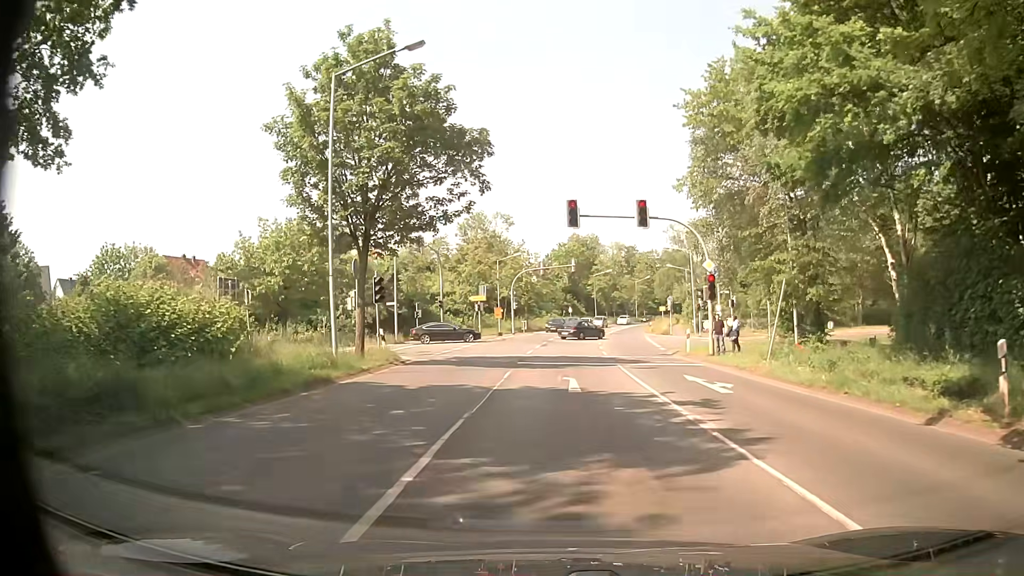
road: secondary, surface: asphalt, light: Day
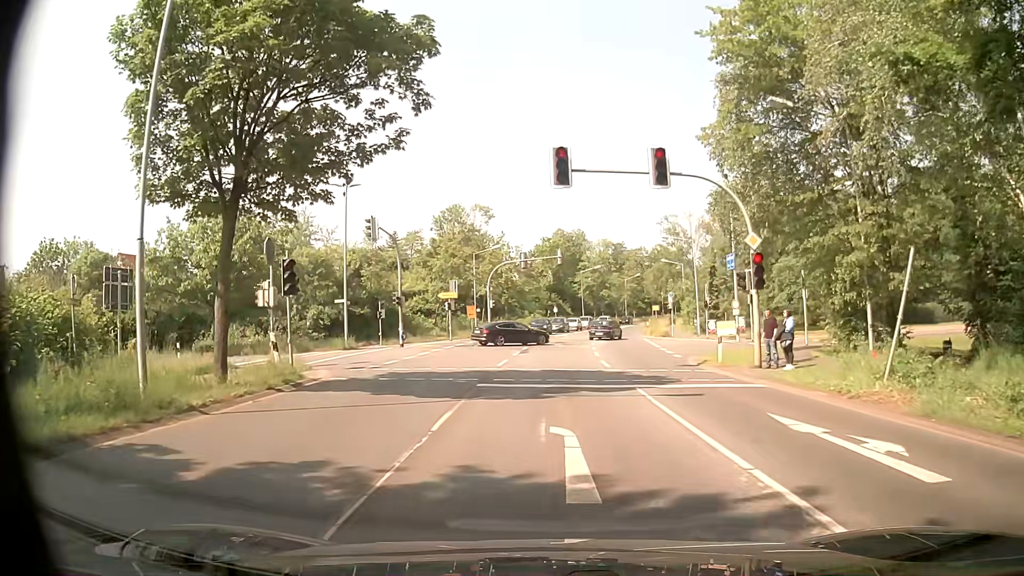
(+0.4, +8.4) m; +3°
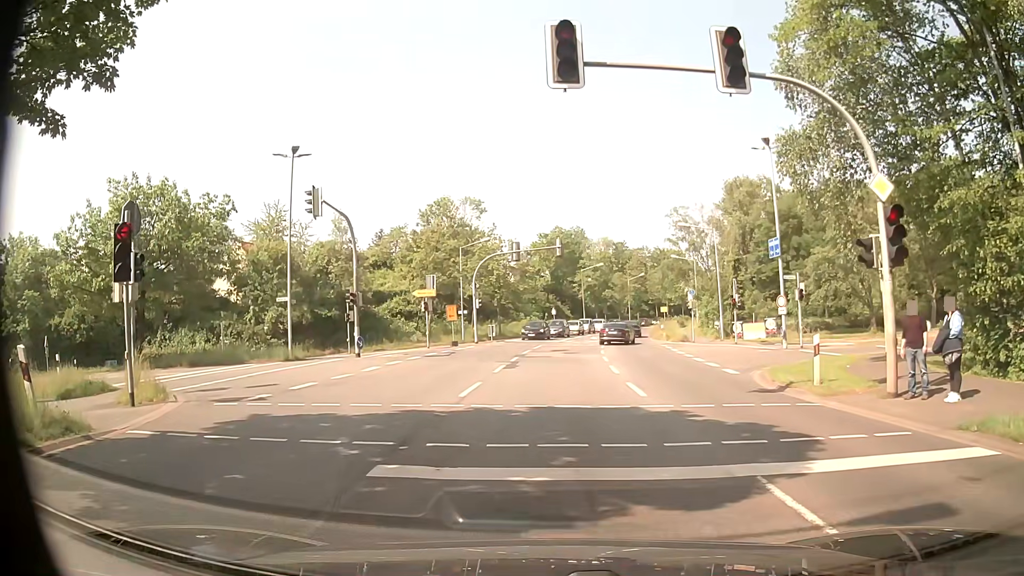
(+0.1, +8.4) m; -1°
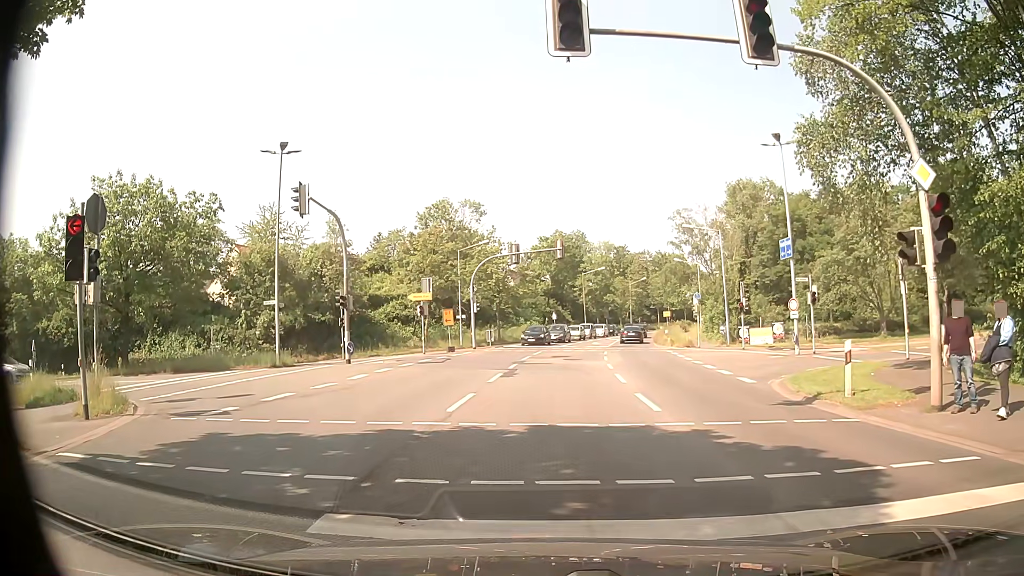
(+0.1, +1.6) m; +2°
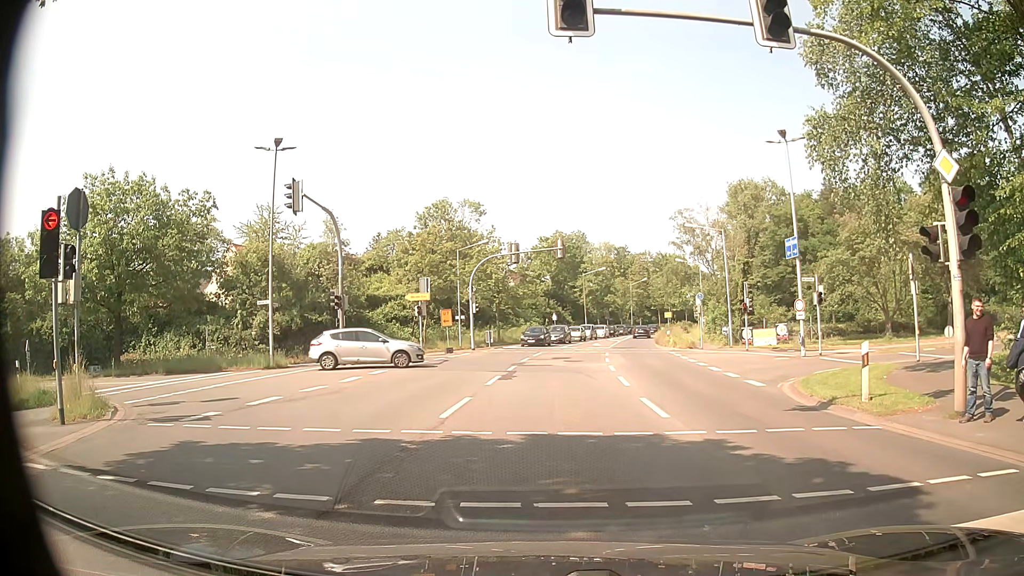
(0.0, +0.8) m; 0°
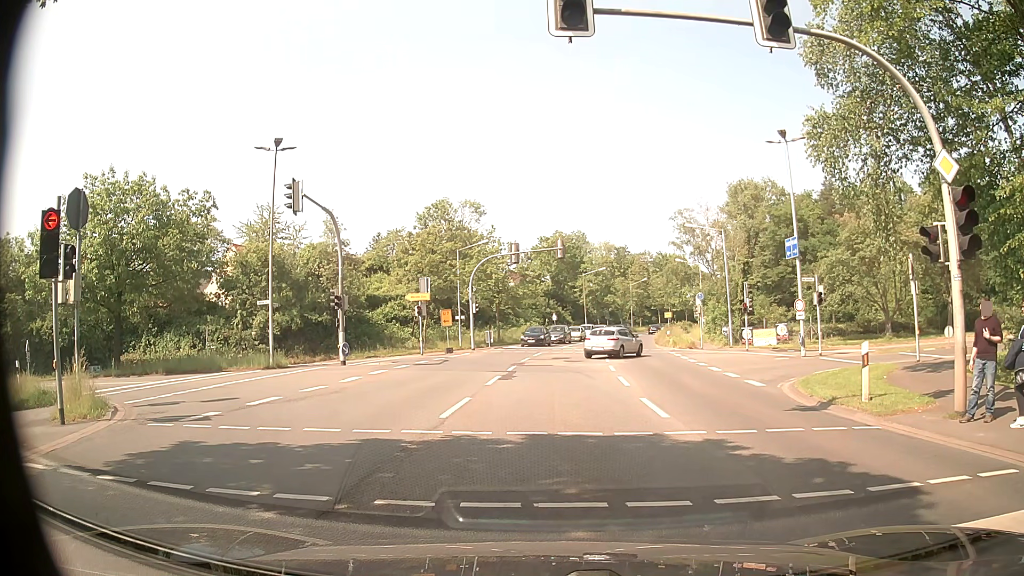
(0.0, 0.0) m; 0°
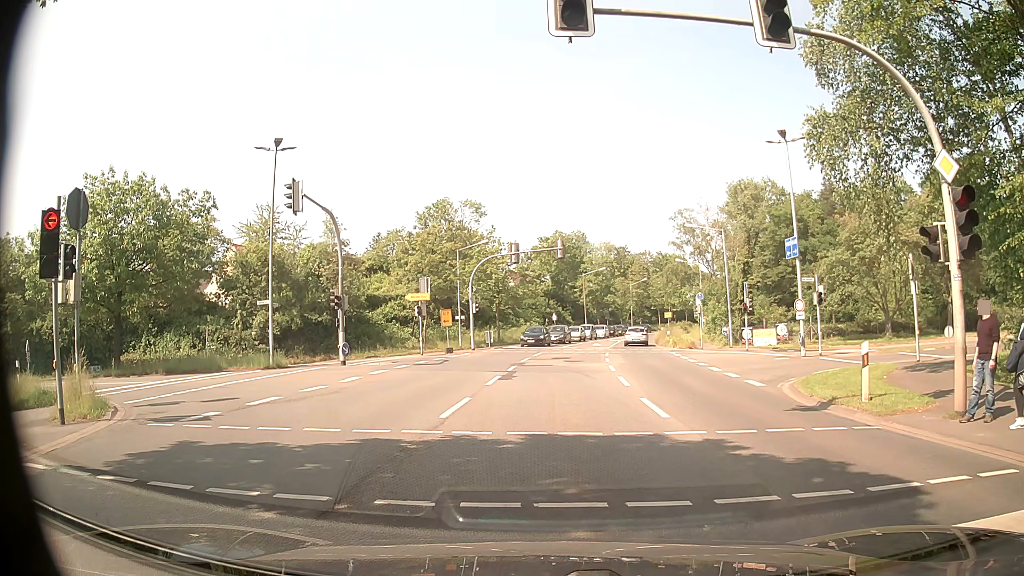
(0.0, 0.0) m; 0°
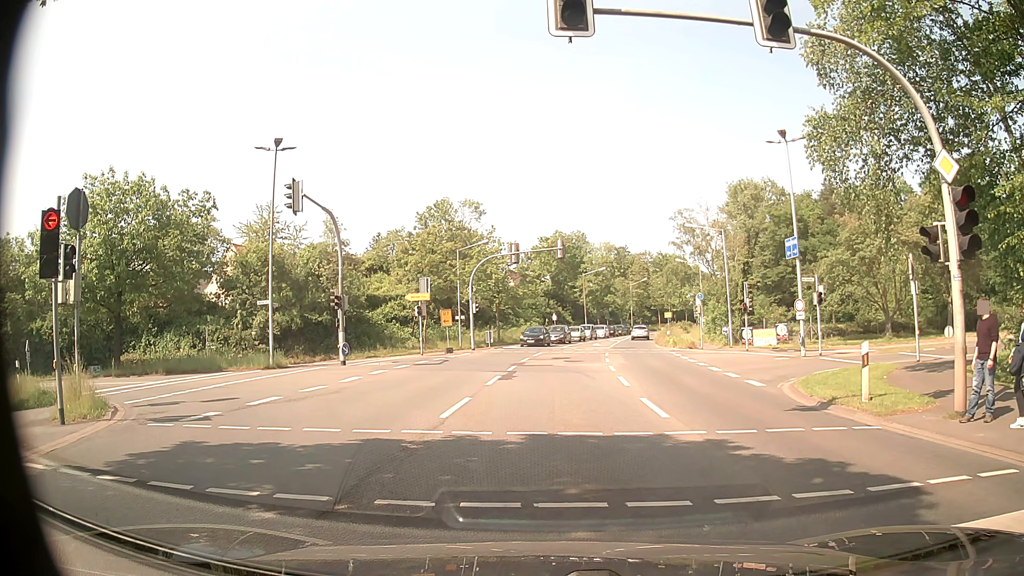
(0.0, 0.0) m; 0°
